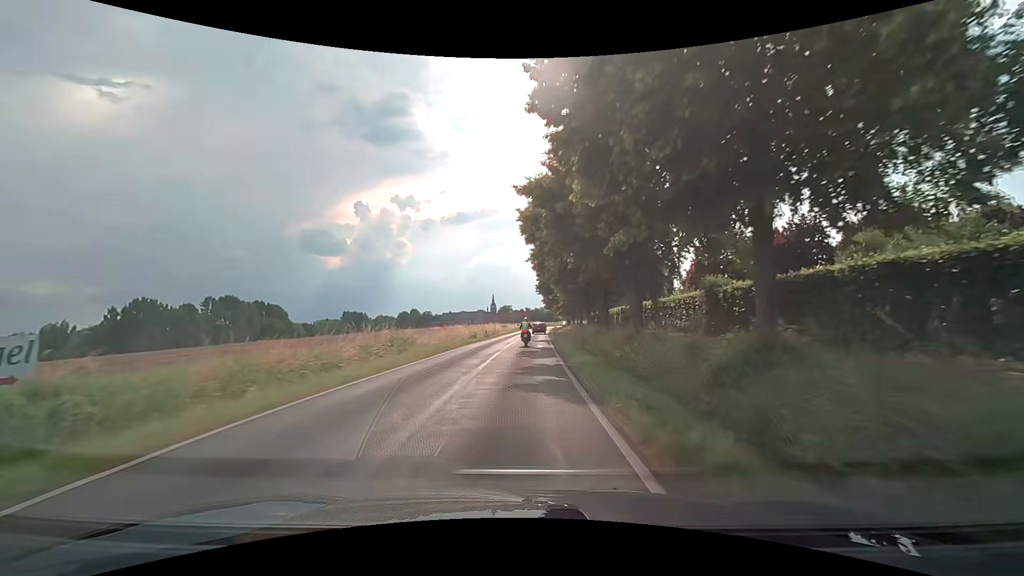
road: secondary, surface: asphalt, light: Day
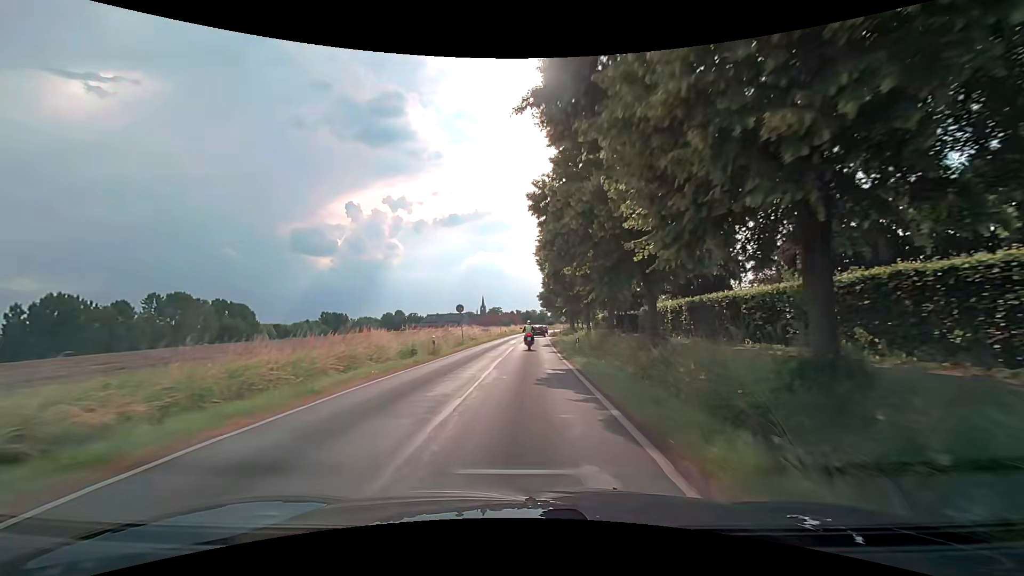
(+0.2, +25.7) m; +1°
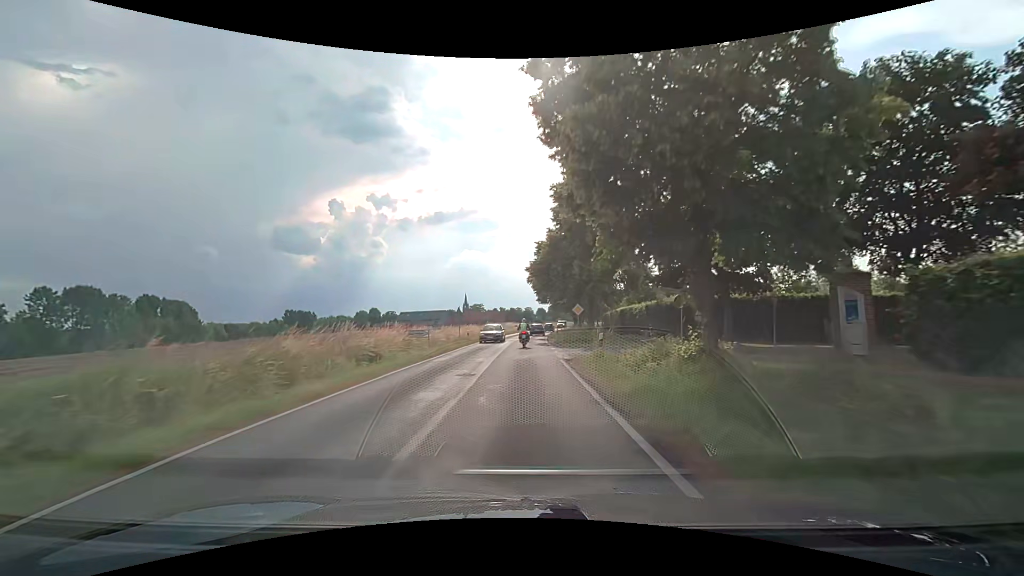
(+0.7, +34.2) m; +2°
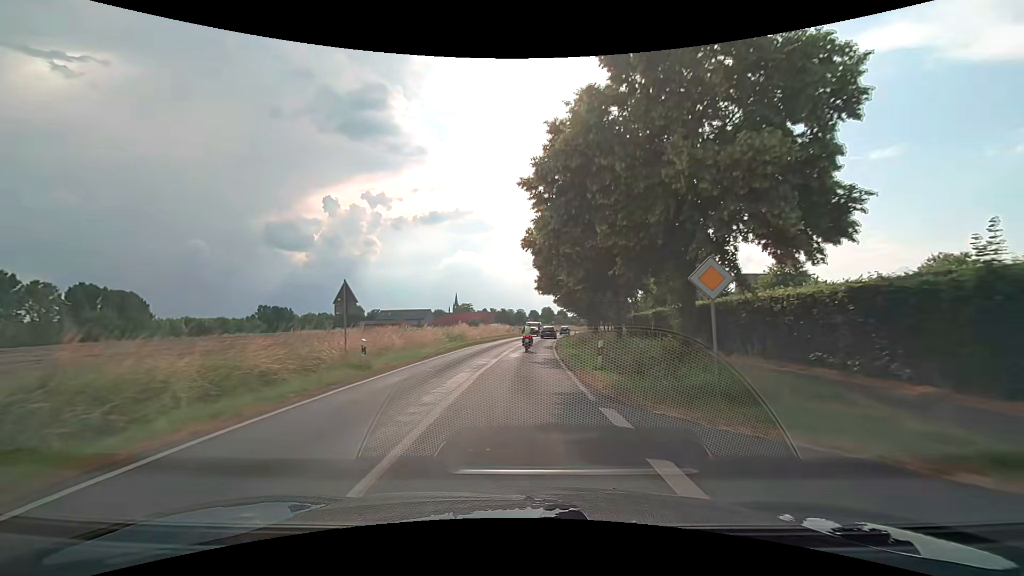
(+0.2, +25.6) m; +2°
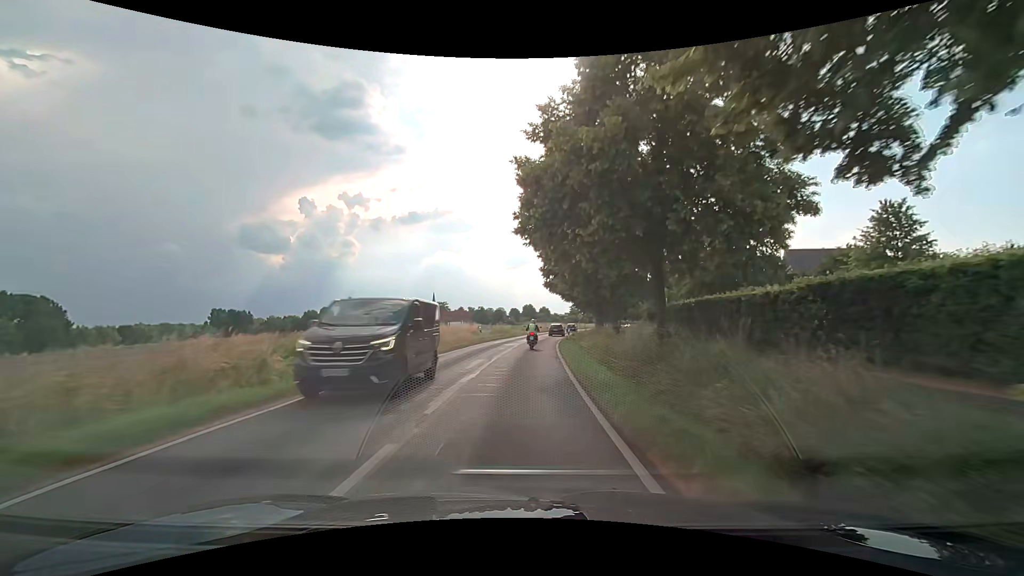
(+0.3, +25.3) m; +1°
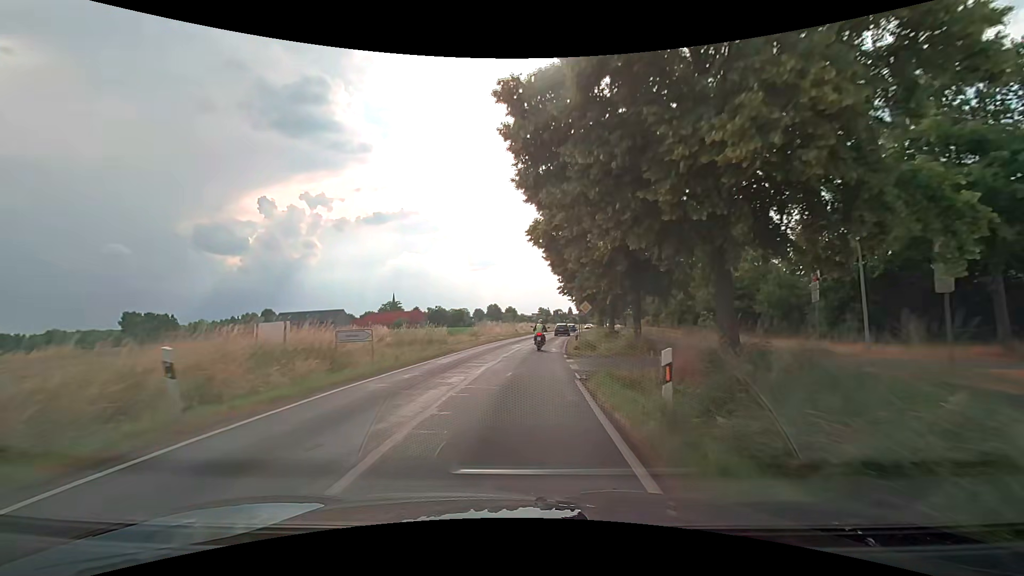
(+1.2, +33.2) m; +4°
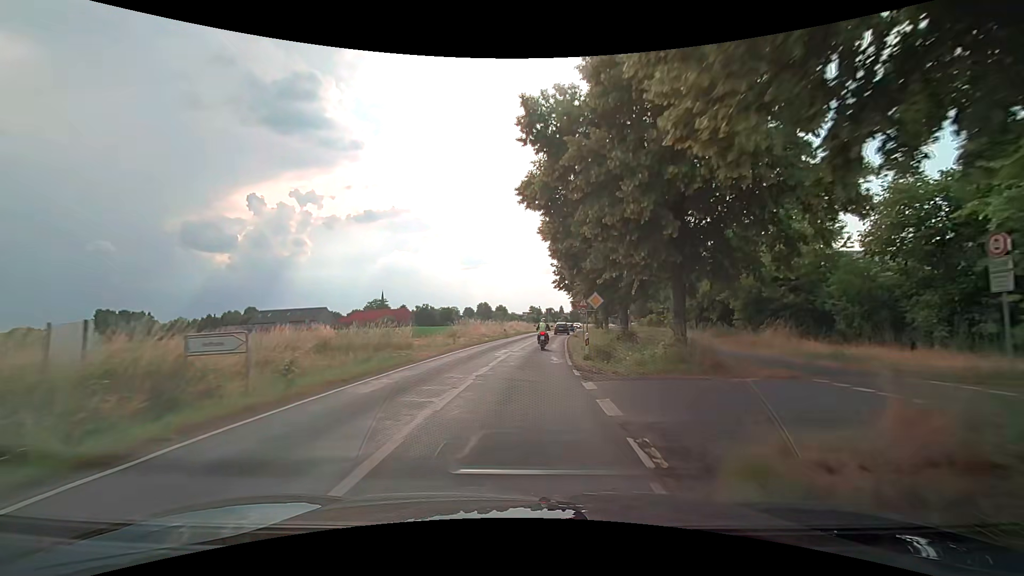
(+0.1, +8.2) m; +1°
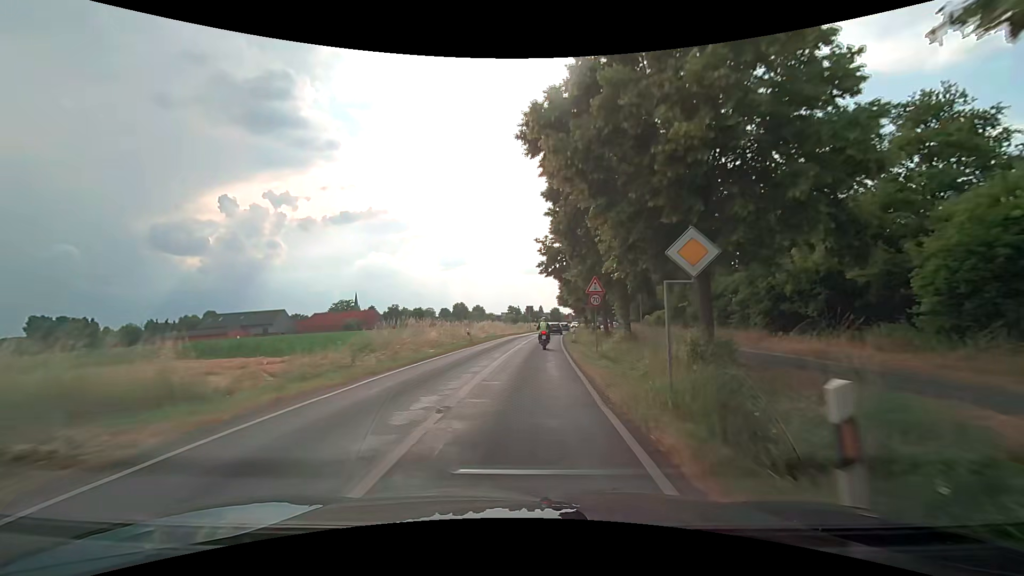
(+0.4, +16.2) m; +2°
(0, +10) (+1, +20) (+1, +30) (+2, +40) (+3, +50) (+4, +60) (+5, +70) (+6, +80) (+8, +90) (+10, +99) m
